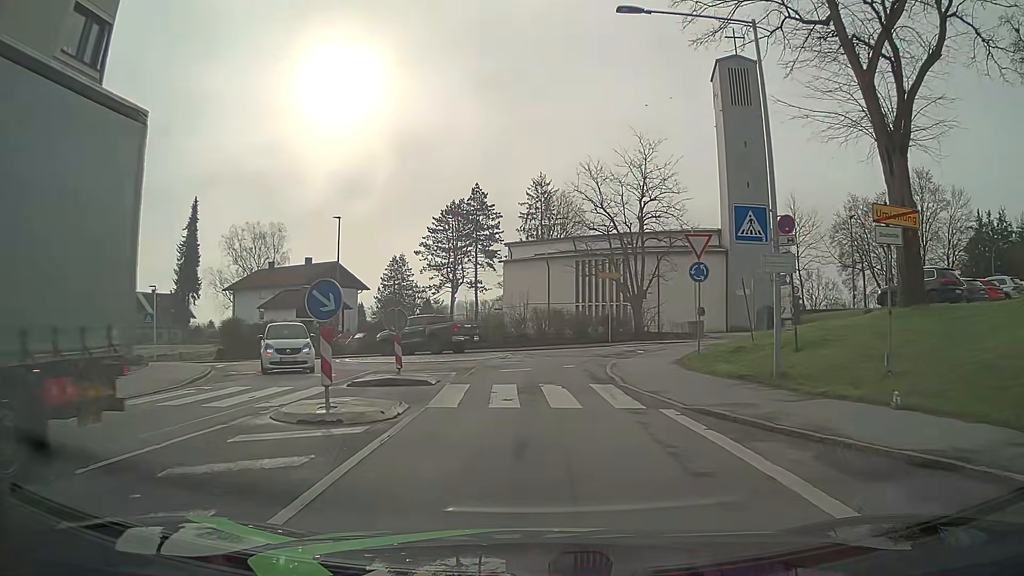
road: unclassified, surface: asphalt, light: Day
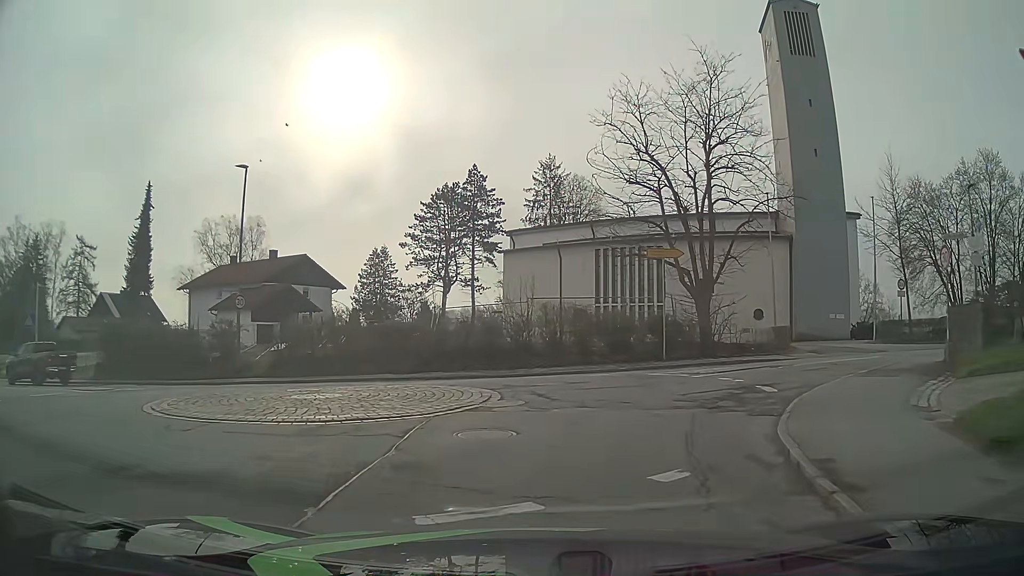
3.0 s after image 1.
(+0.3, +14.3) m; +1°
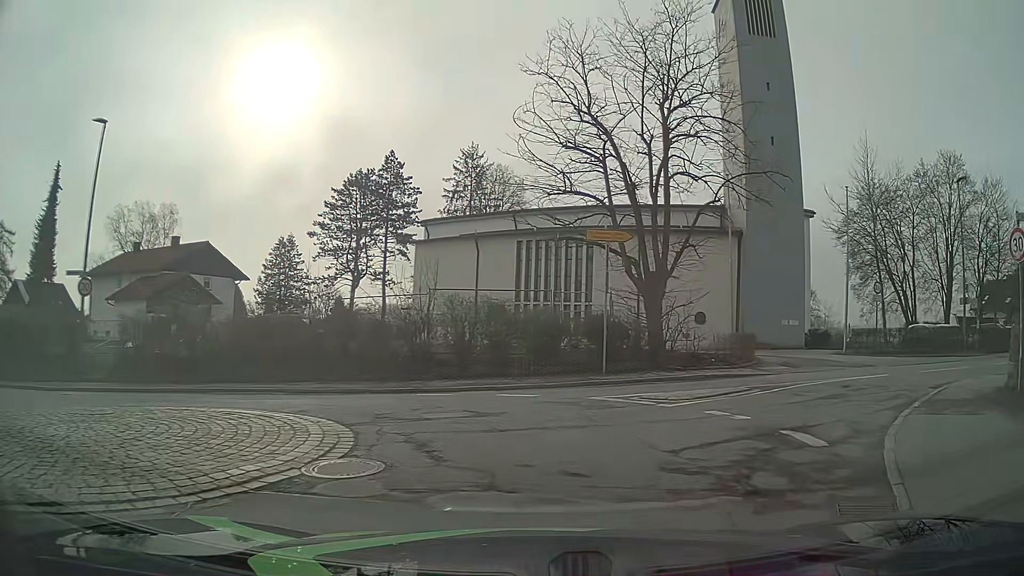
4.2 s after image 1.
(+0.2, +5.5) m; +7°
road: tertiary
